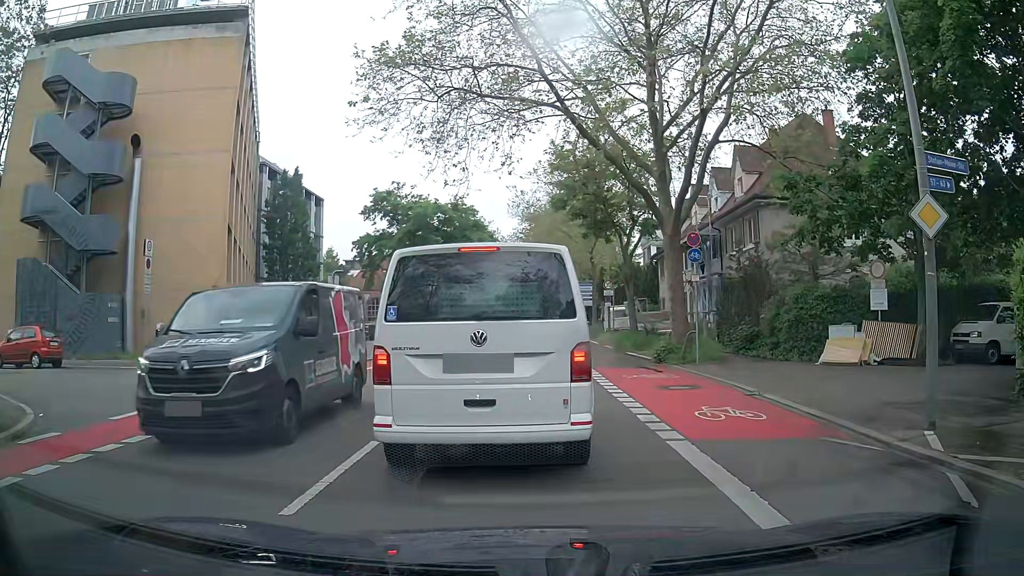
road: secondary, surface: asphalt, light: Day
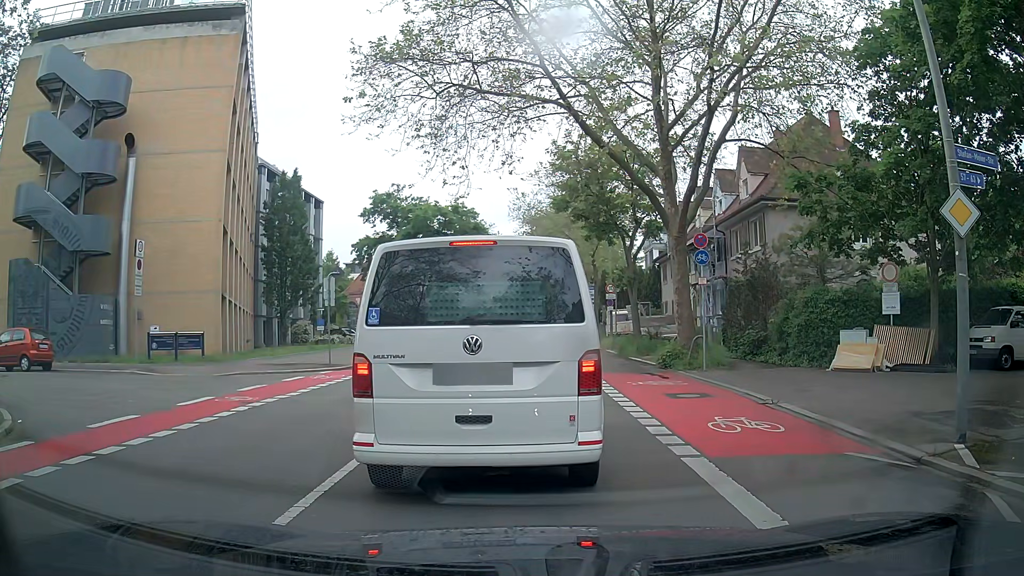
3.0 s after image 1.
(0.0, +0.8) m; 0°
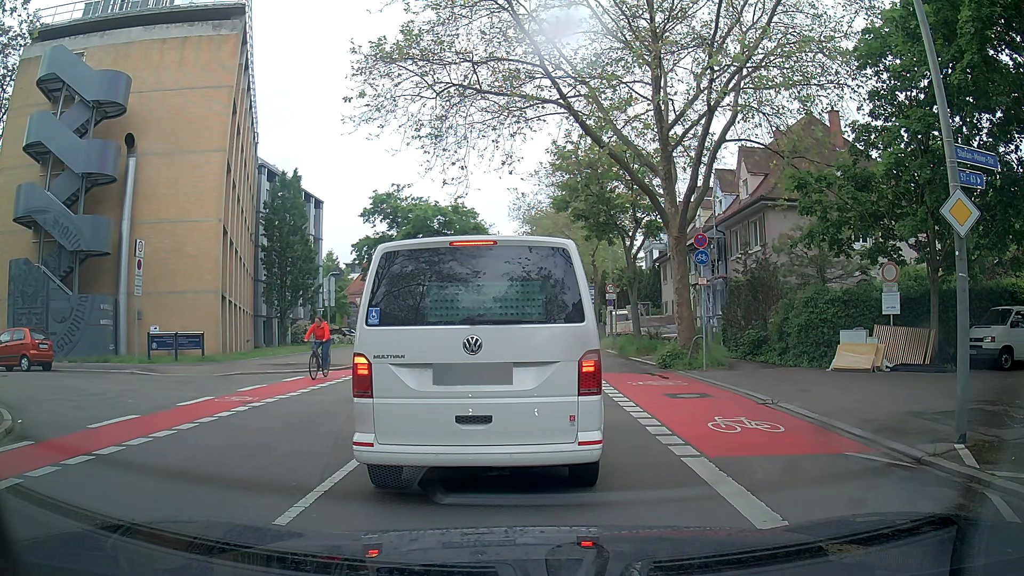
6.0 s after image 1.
(0.0, 0.0) m; 0°
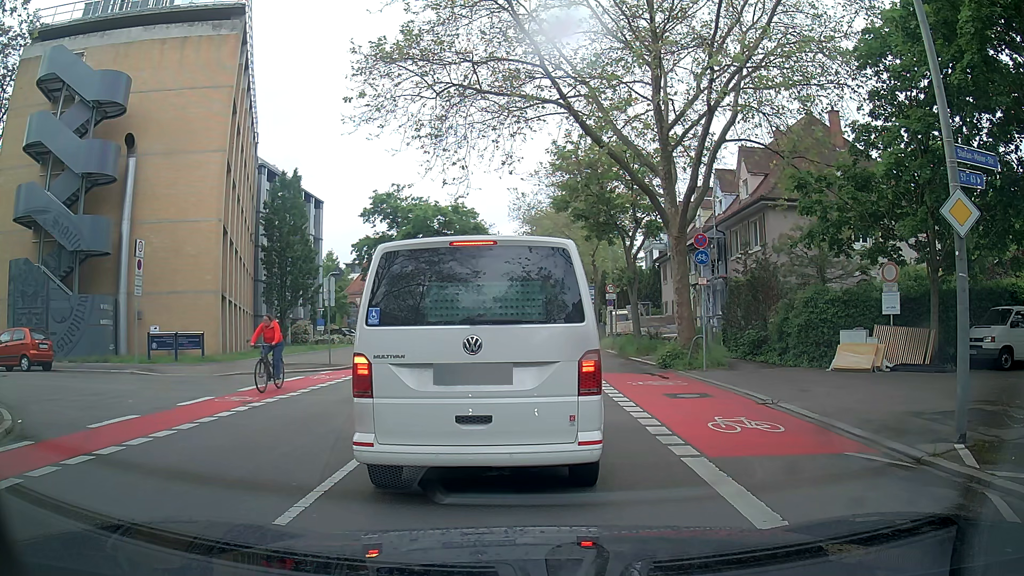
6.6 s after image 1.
(0.0, 0.0) m; 0°
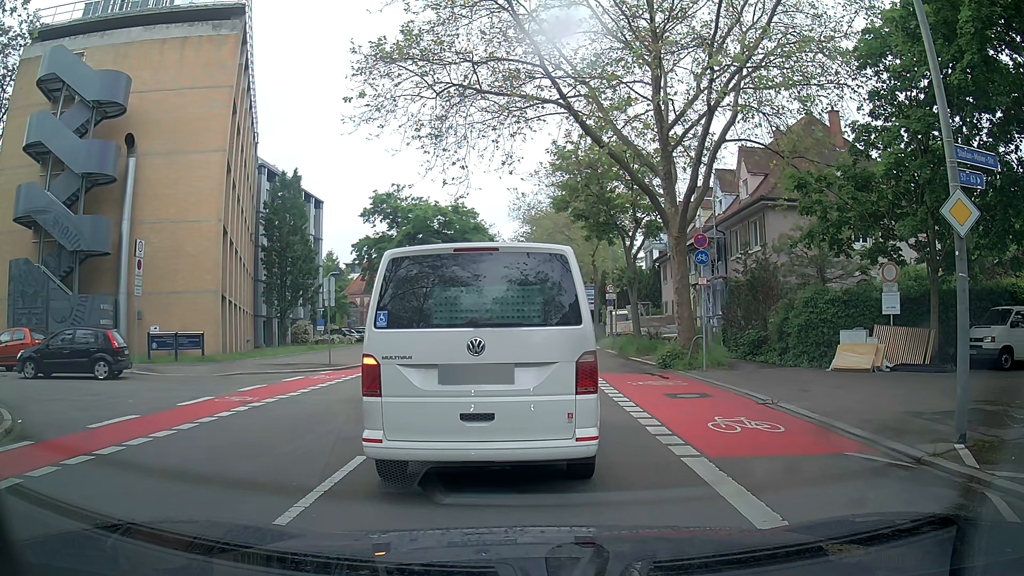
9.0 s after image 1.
(0.0, 0.0) m; 0°
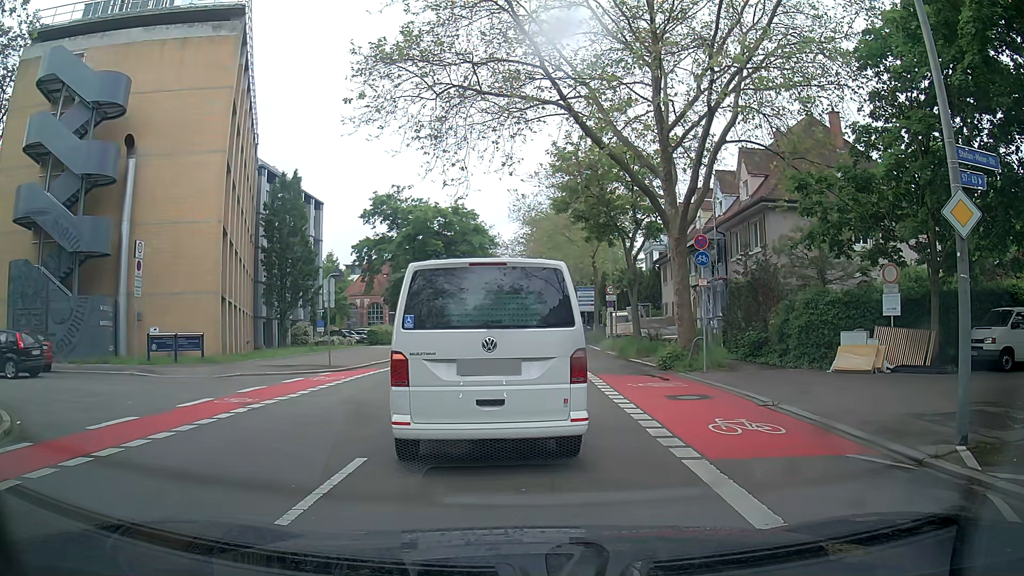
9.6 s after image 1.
(0.0, 0.0) m; 0°
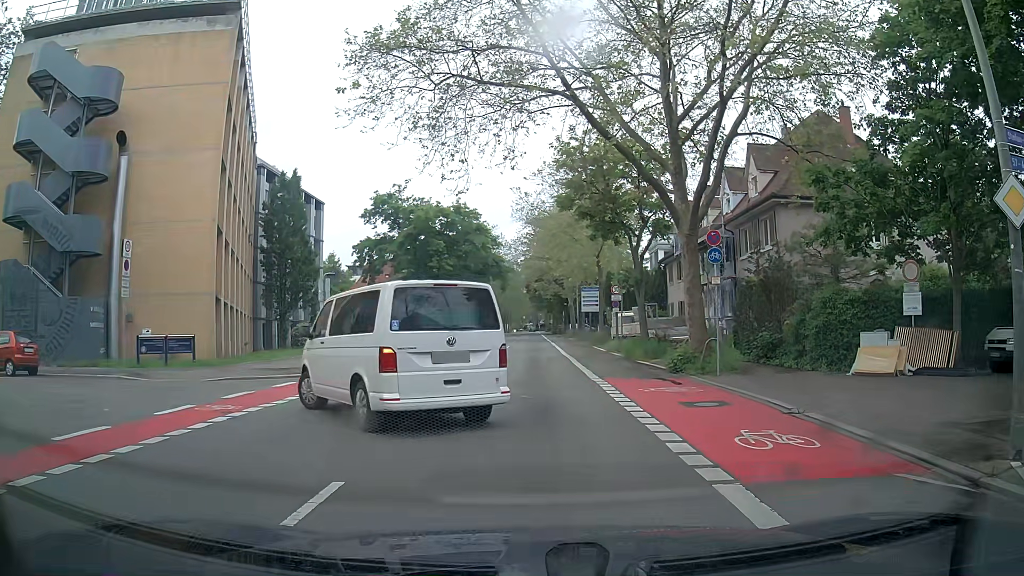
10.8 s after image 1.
(0.0, +1.1) m; 0°
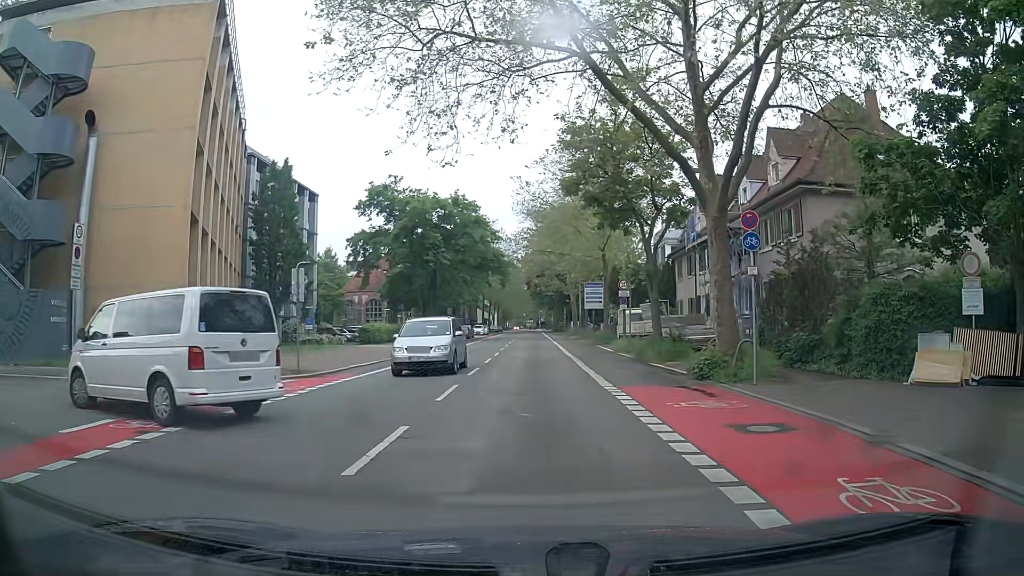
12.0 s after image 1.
(+0.1, +3.1) m; 0°
(+1, +10) (+1, +20) (+2, +30) (+2, +40) (+3, +50) (+3, +60) (+4, +70) (+5, +80) (+5, +90) (+6, +100) m
